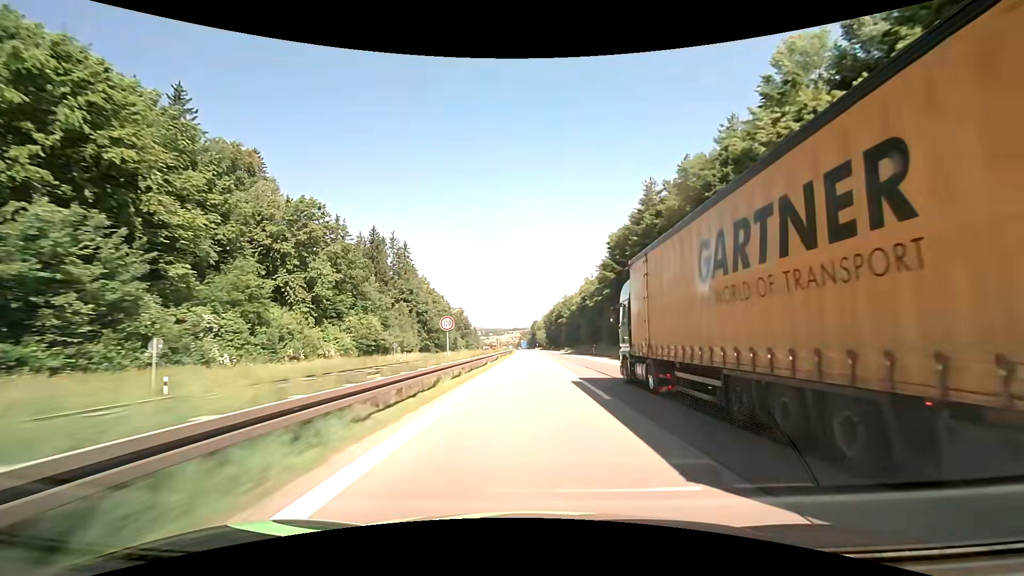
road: motorway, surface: asphalt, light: Day
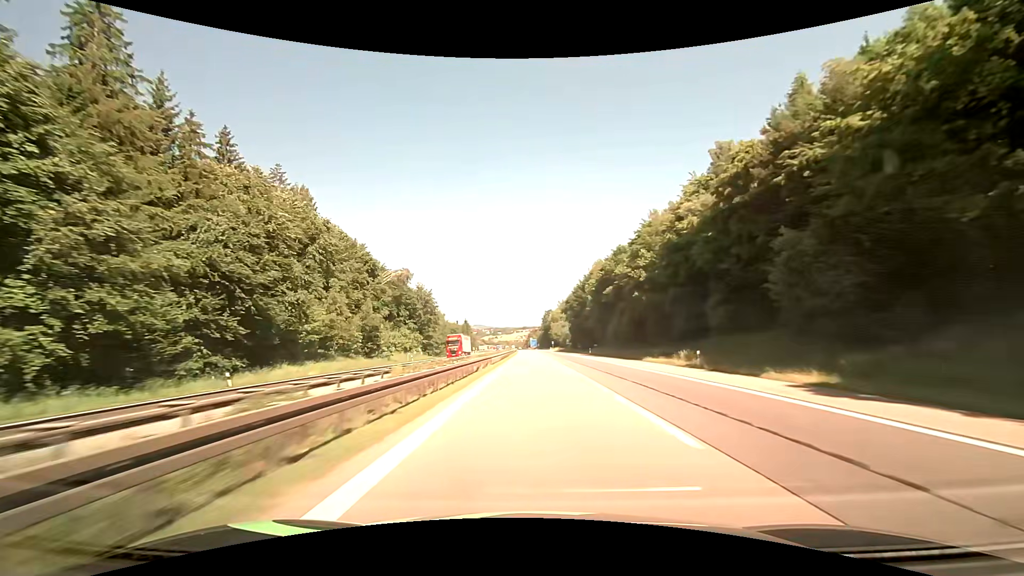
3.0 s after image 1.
(-0.9, +95.3) m; -1°
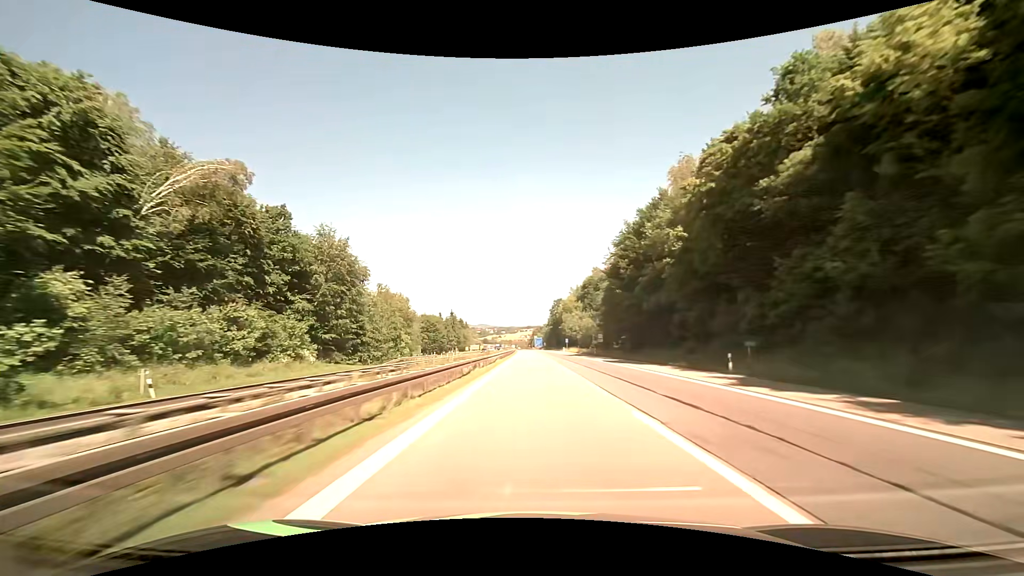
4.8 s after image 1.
(0.0, +57.2) m; 0°
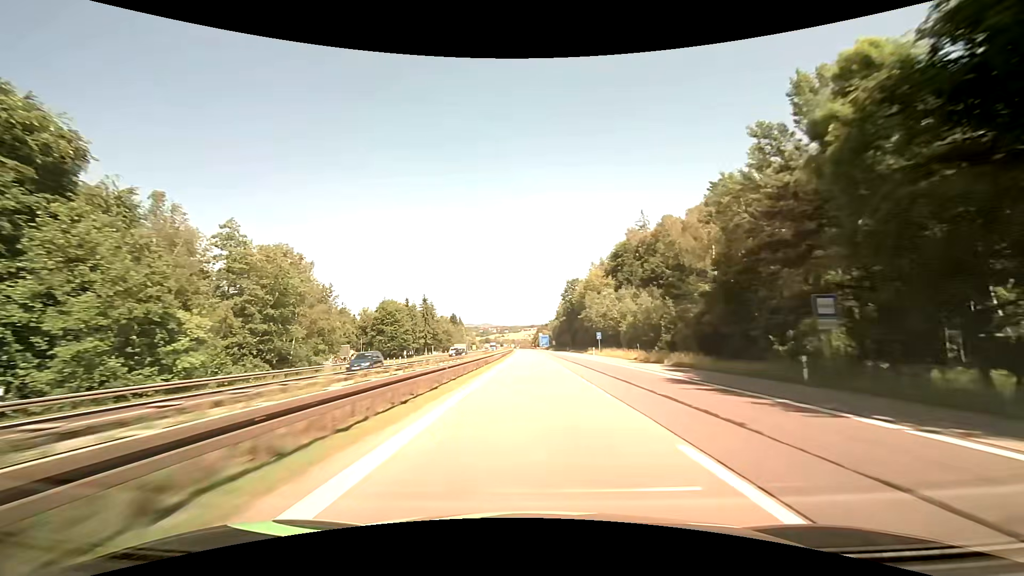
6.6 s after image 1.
(-0.2, +57.3) m; 0°
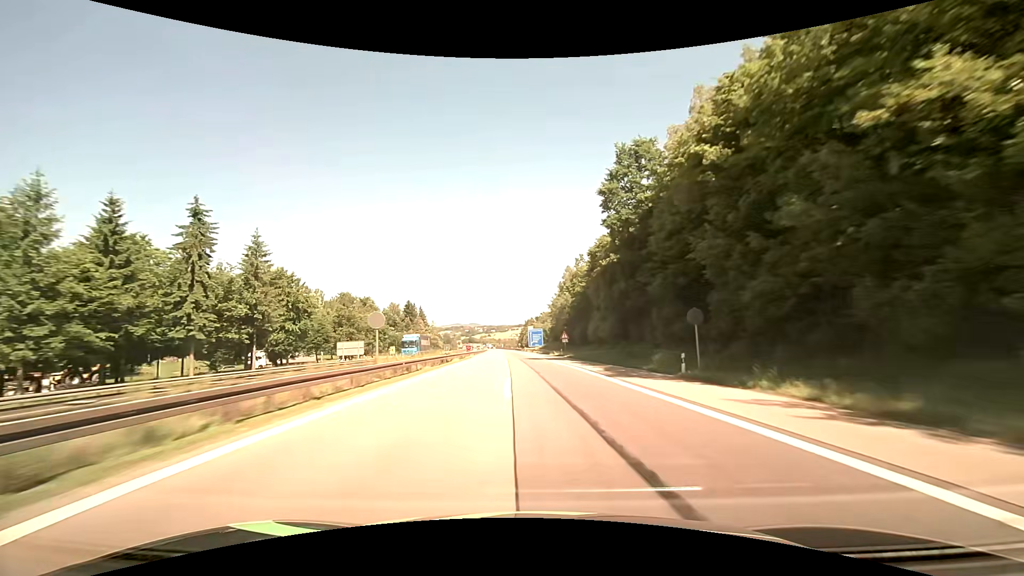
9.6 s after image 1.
(+0.9, +95.3) m; +1°
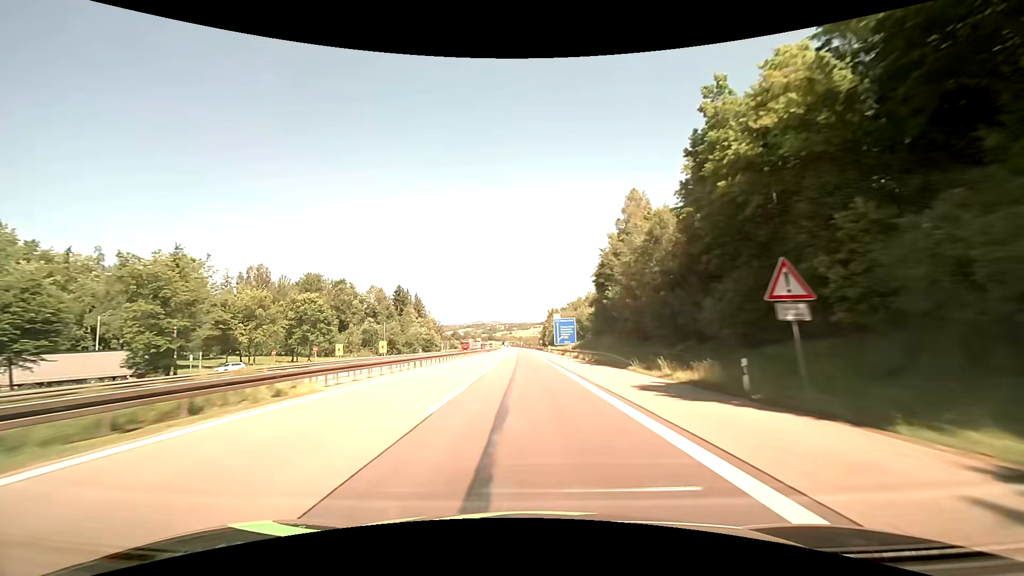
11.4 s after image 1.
(-1.1, +57.1) m; -3°
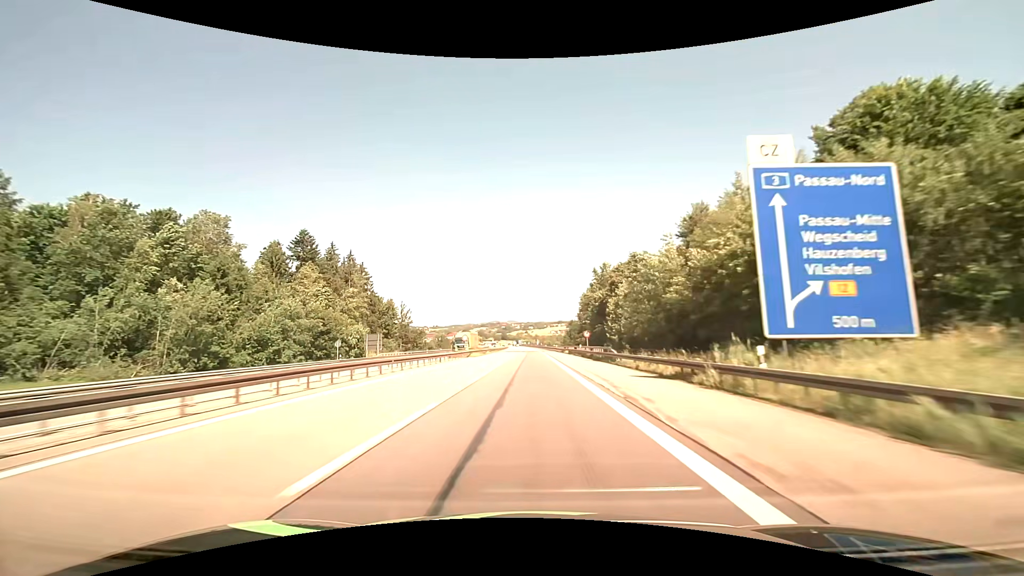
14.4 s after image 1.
(-1.7, +95.3) m; -2°
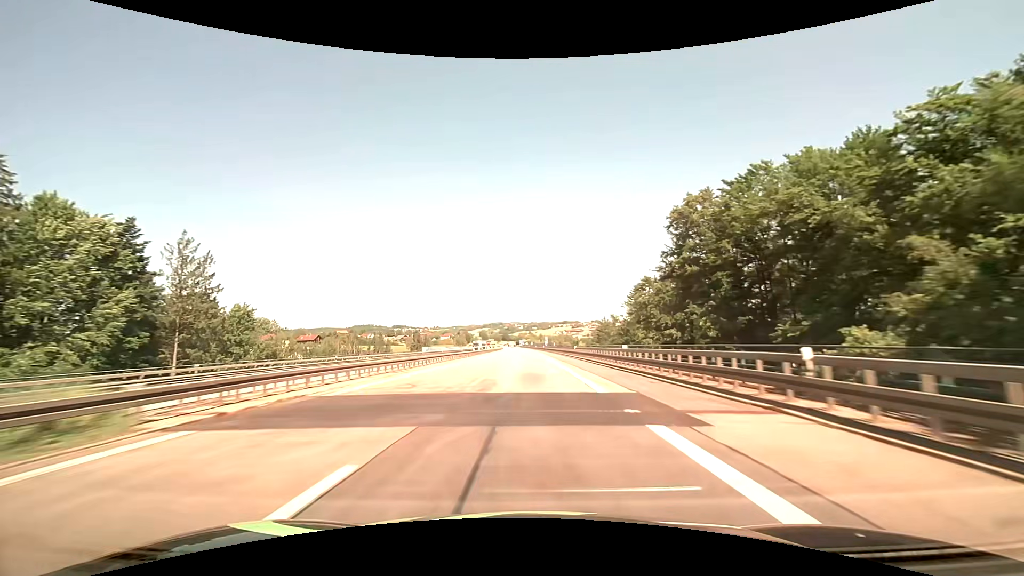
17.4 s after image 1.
(-0.3, +95.2) m; 0°
(0, +10) (0, +20) (0, +30) (0, +40) (0, +50) (0, +60) (0, +70) (-1, +80) (-1, +90) (-1, +100) m
